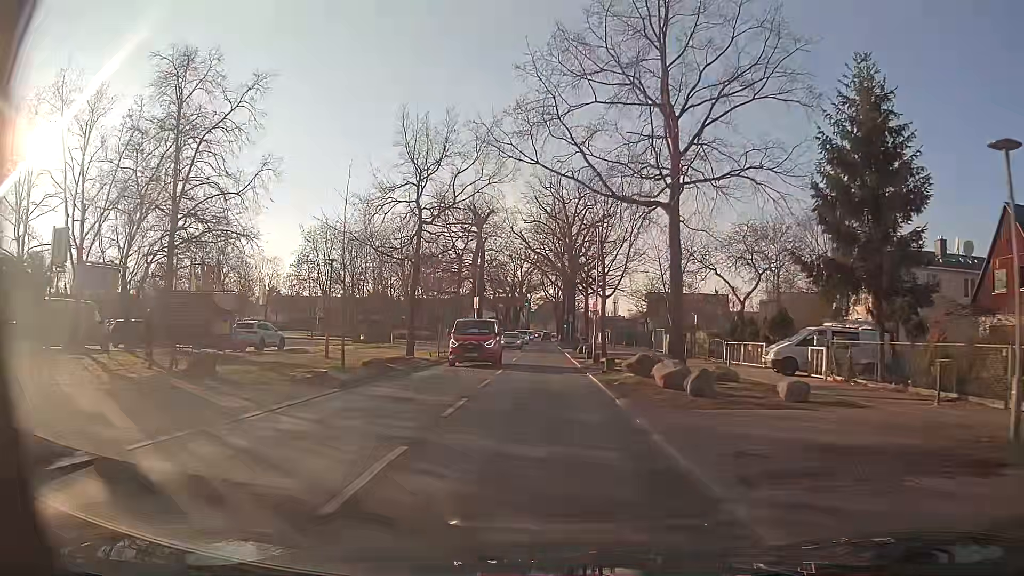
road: secondary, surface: asphalt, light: Day
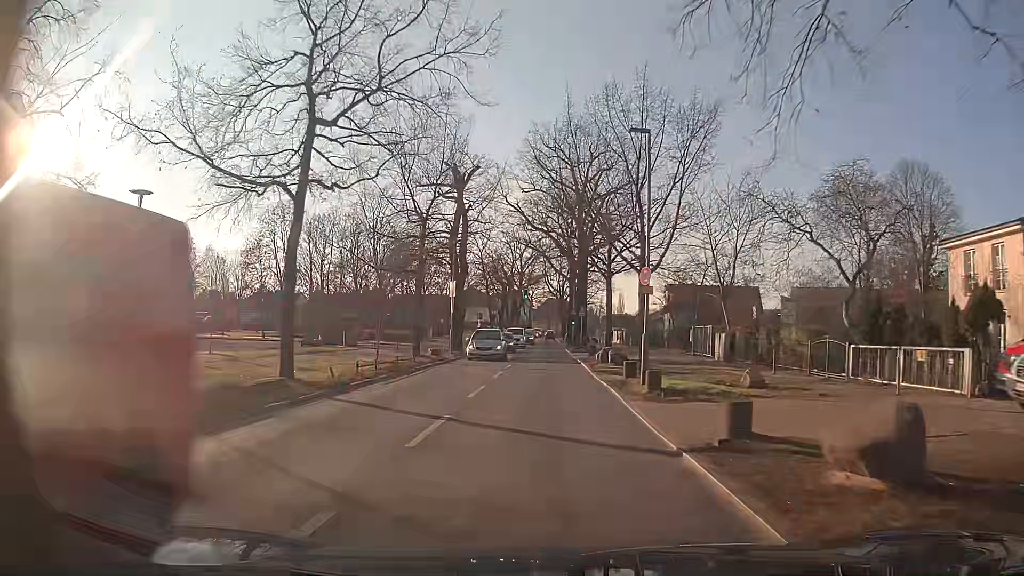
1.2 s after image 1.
(-0.1, +15.0) m; -1°
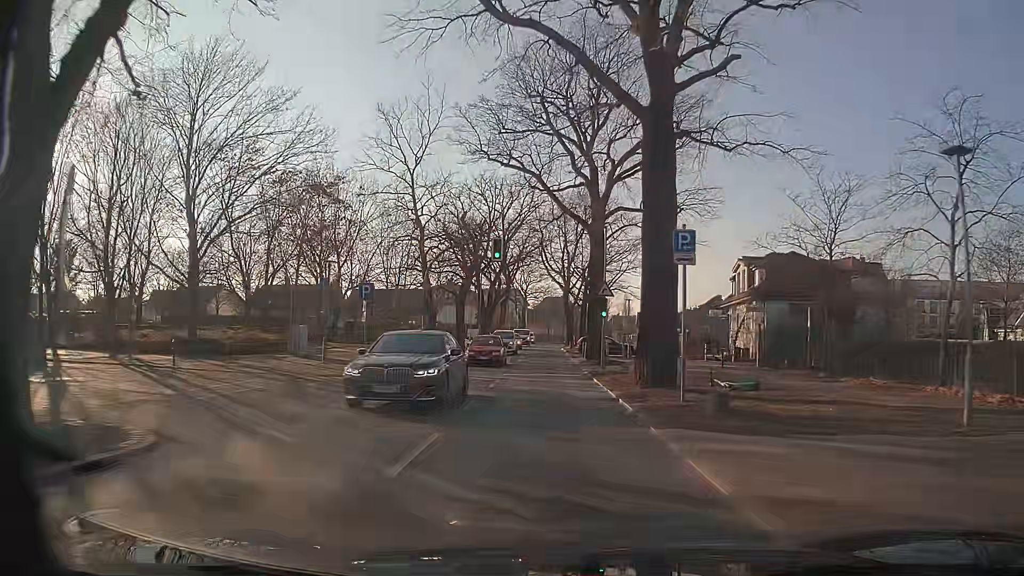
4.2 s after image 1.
(+0.1, +37.5) m; +1°
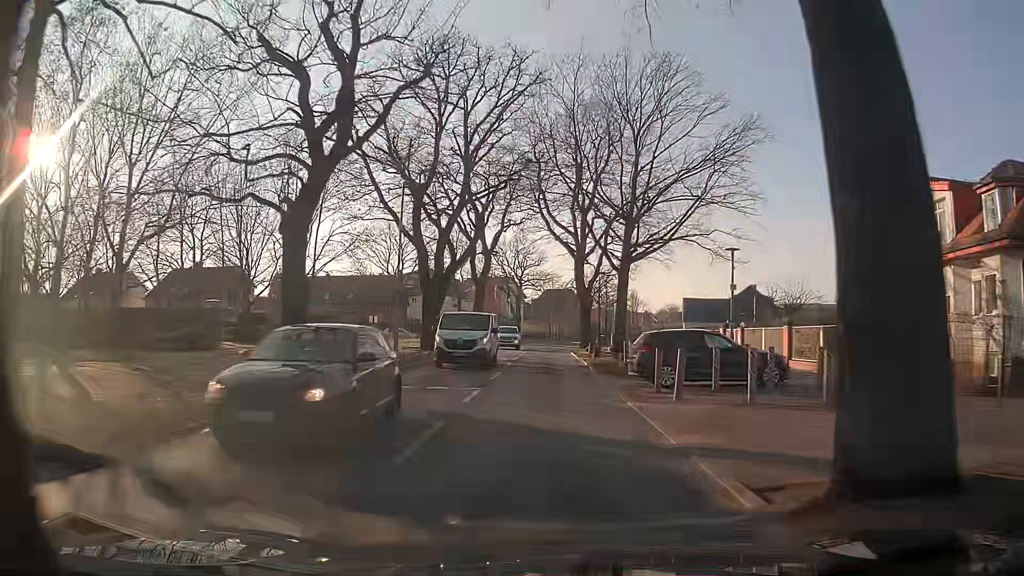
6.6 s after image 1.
(-0.1, +29.8) m; 0°
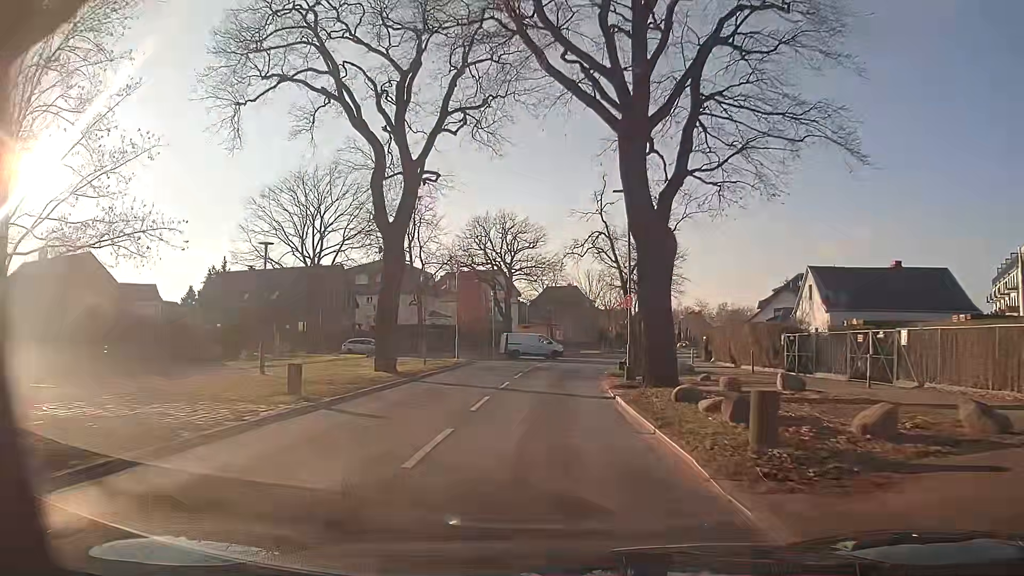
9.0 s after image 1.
(-0.1, +29.7) m; 0°
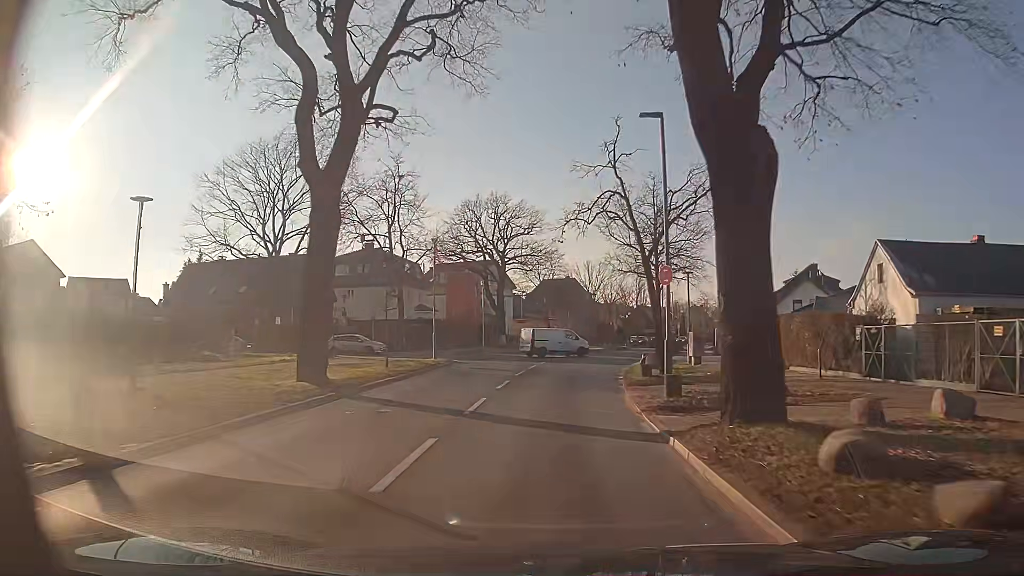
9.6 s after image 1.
(0.0, +7.3) m; 0°
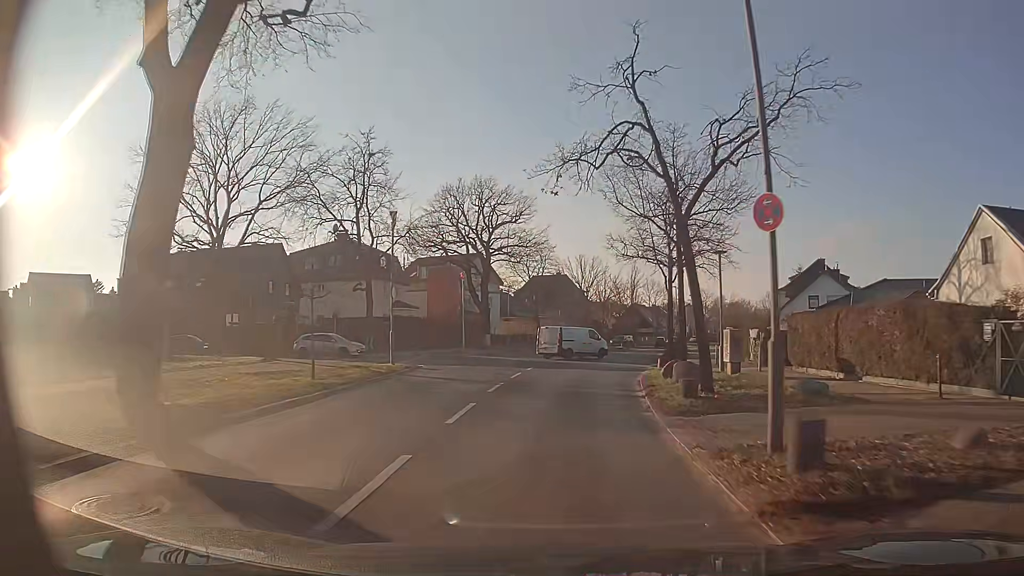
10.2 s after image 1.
(0.0, +7.3) m; 0°
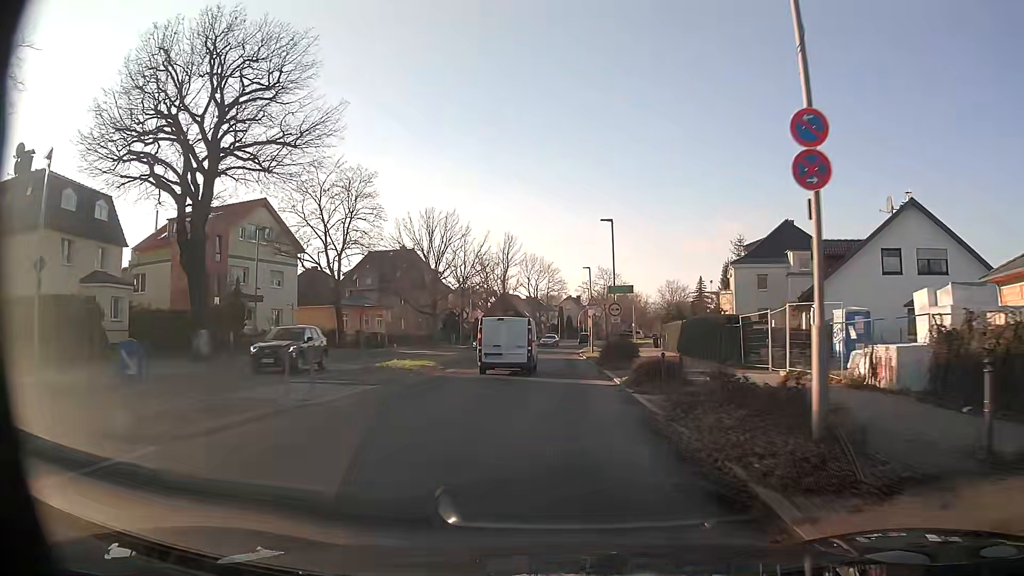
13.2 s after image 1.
(+4.0, +36.0) m; +12°
(0, +10) (0, +20) (0, +30) (0, +40) (0, +50) (+1, +60) (+1, +70) (+2, +80) (+4, +90) (+6, +100) m
